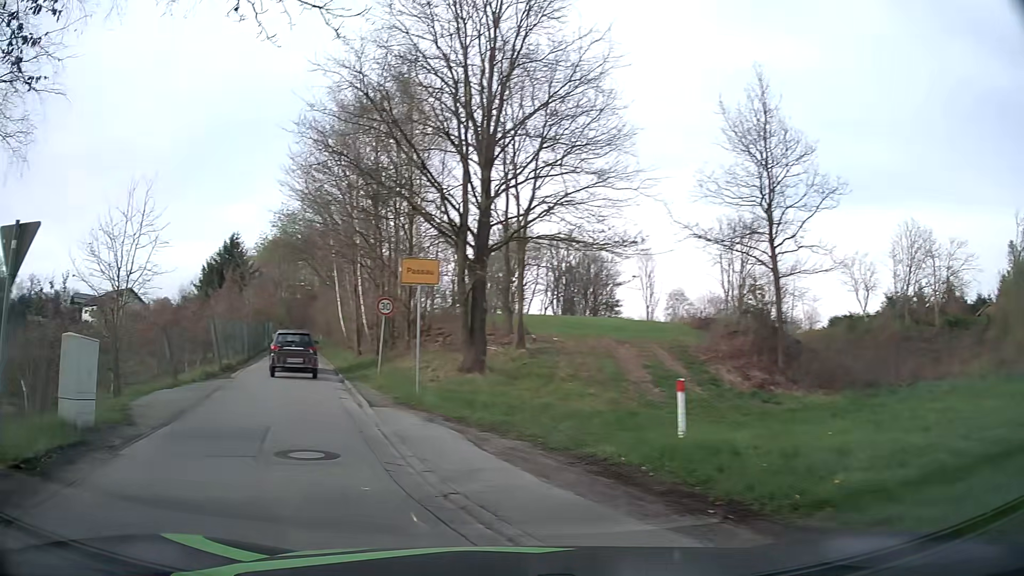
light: Day
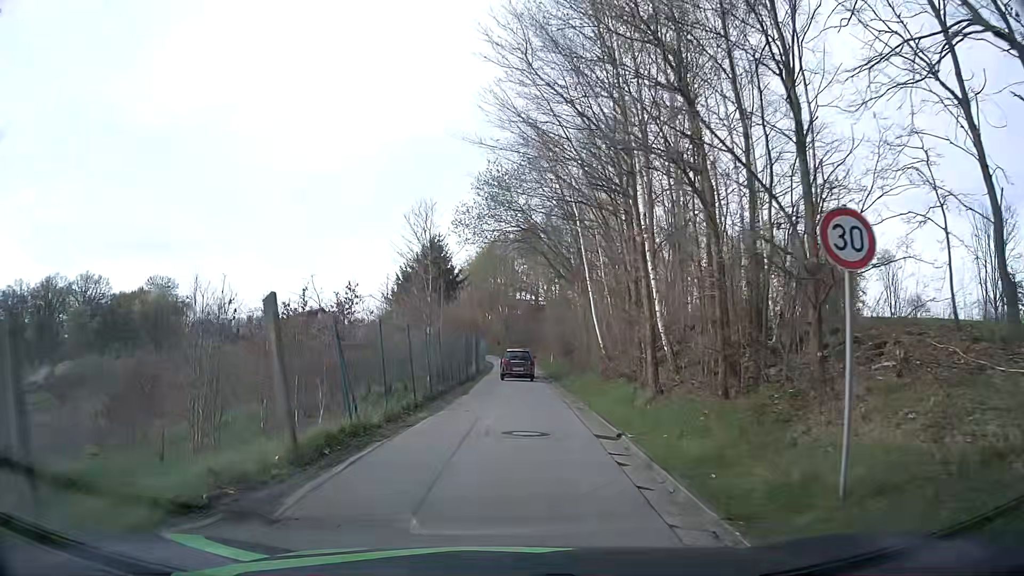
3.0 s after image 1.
(-5.0, +16.0) m; -21°
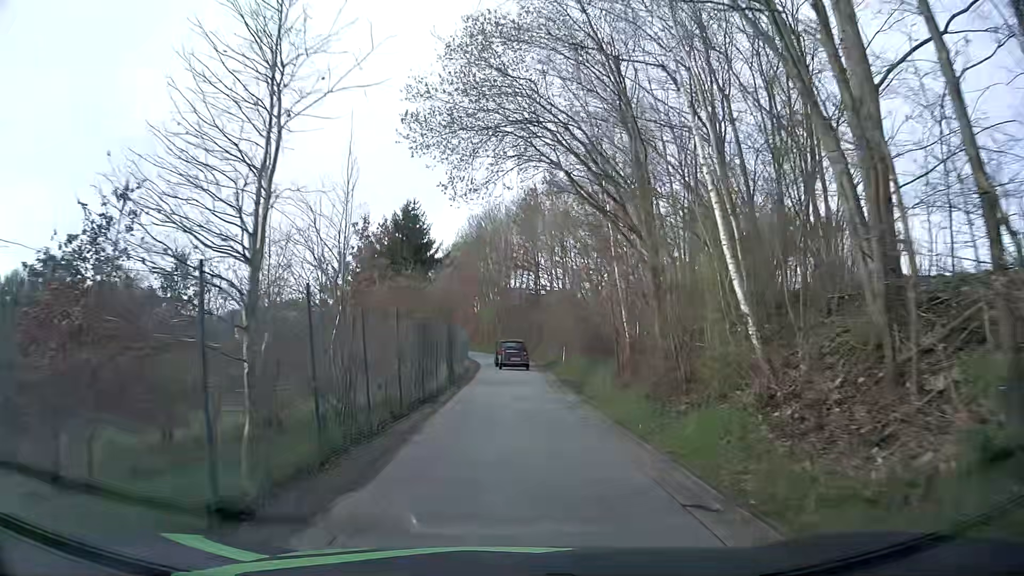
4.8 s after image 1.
(-0.1, +15.0) m; 0°
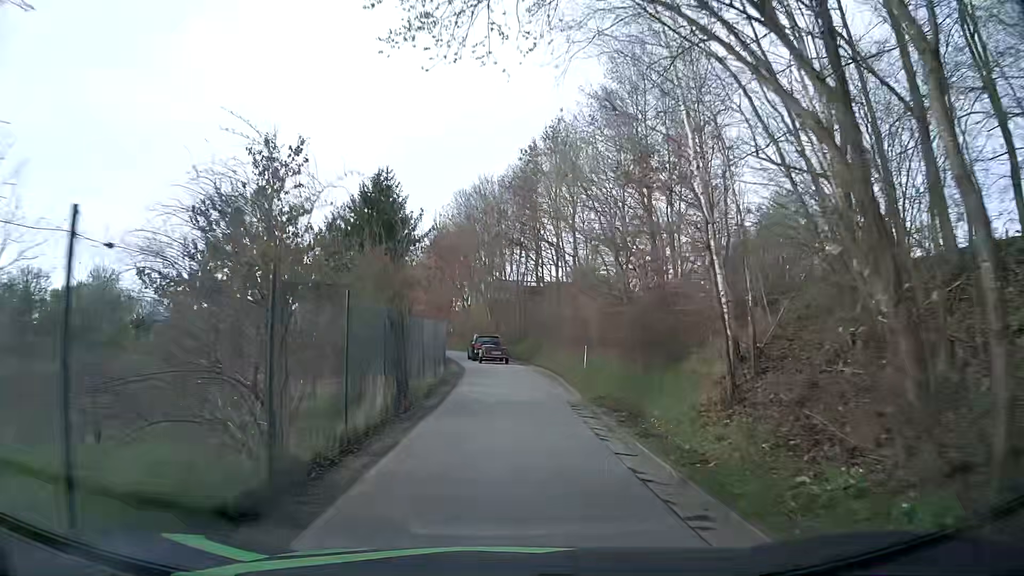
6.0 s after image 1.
(+0.1, +10.8) m; 0°
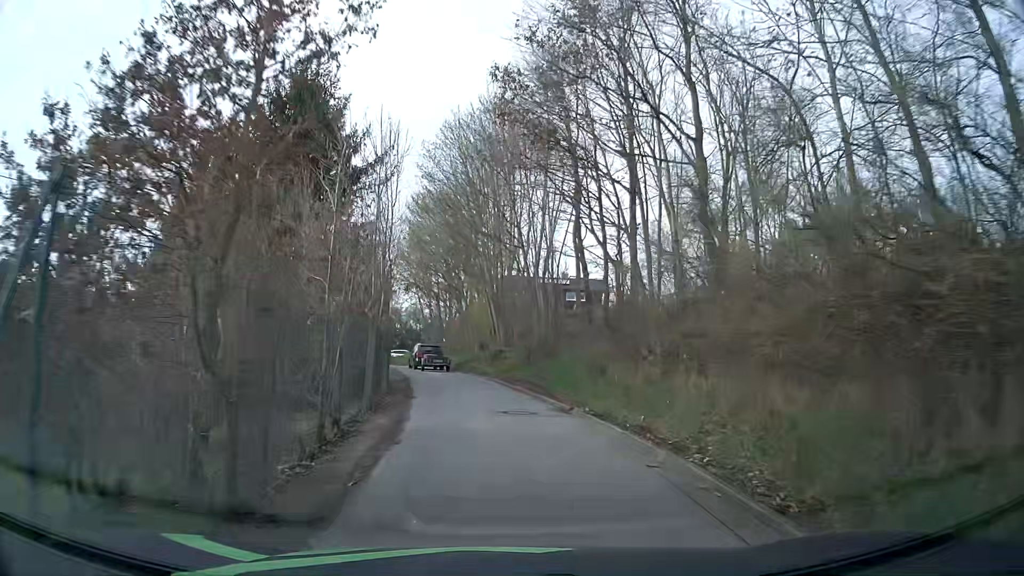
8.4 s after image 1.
(0.0, +21.0) m; 0°
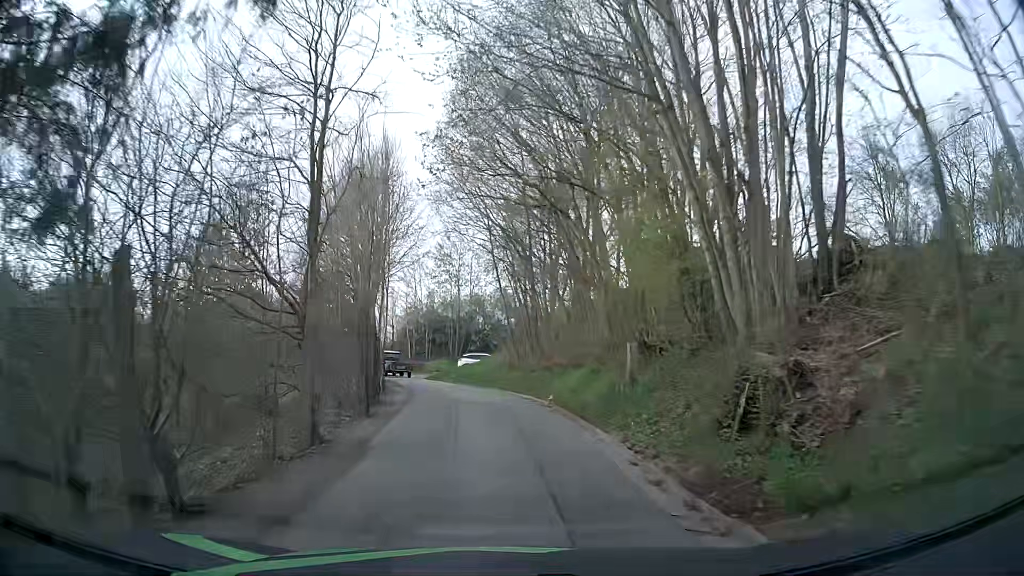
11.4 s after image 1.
(-2.0, +25.9) m; -8°
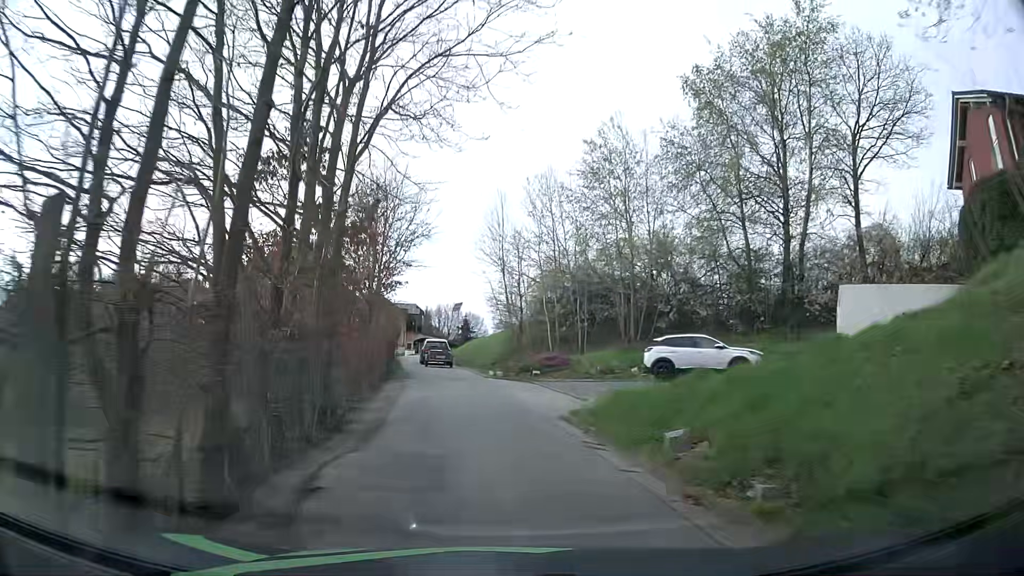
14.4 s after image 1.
(-2.6, +26.8) m; -15°
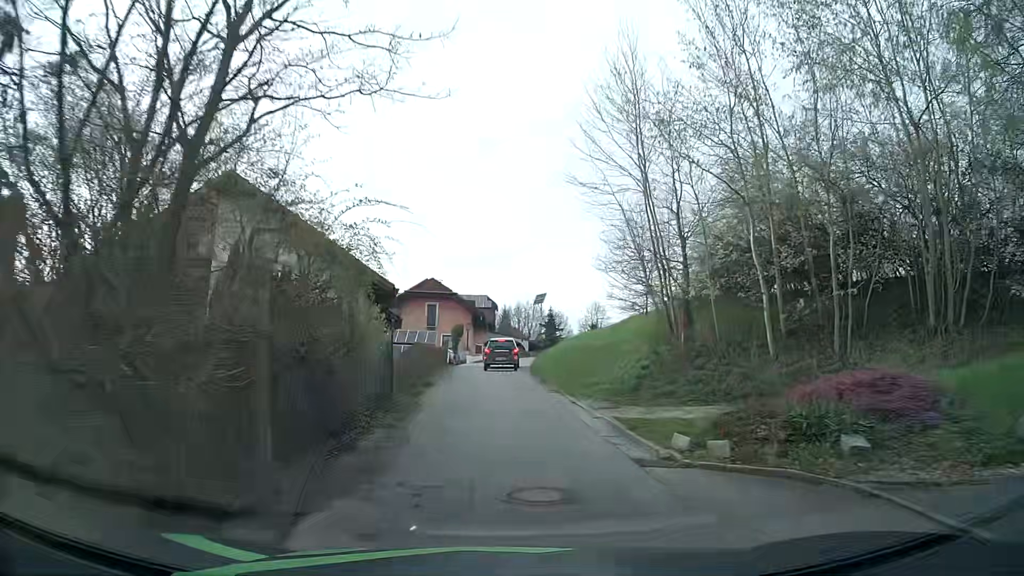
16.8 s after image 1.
(-1.3, +20.9) m; -6°
